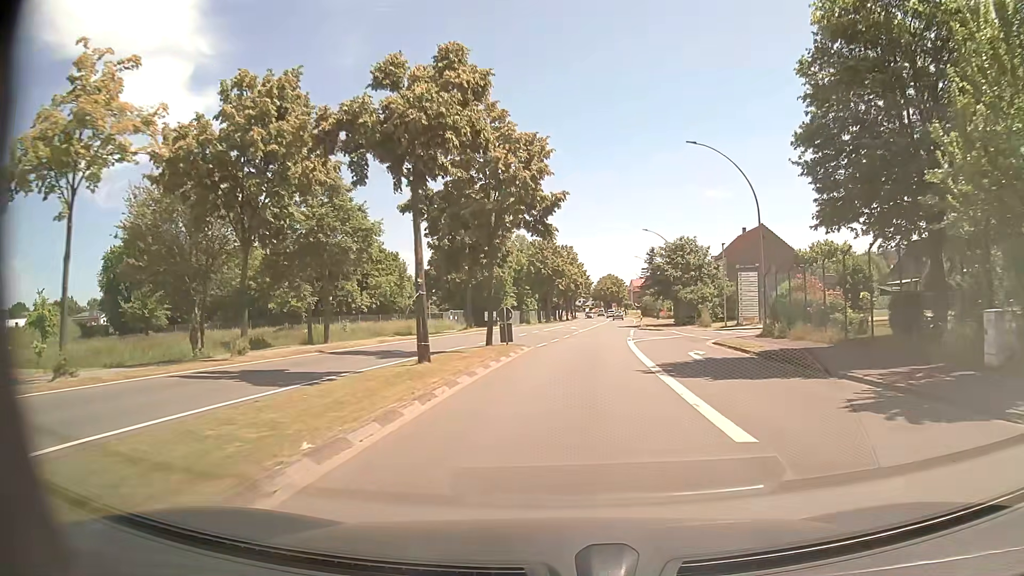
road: primary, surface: asphalt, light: Day
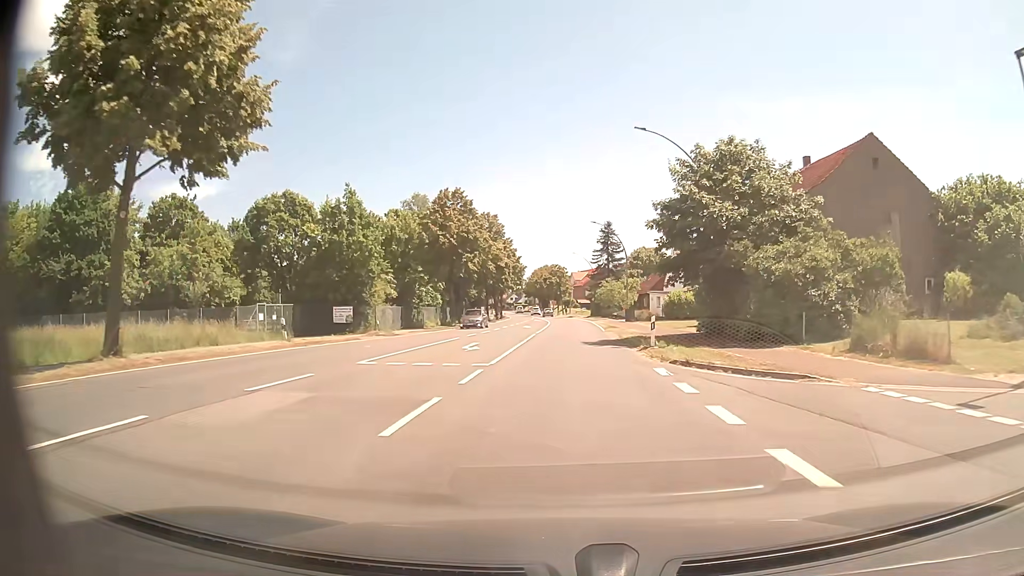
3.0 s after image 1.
(+1.9, +38.8) m; +5°
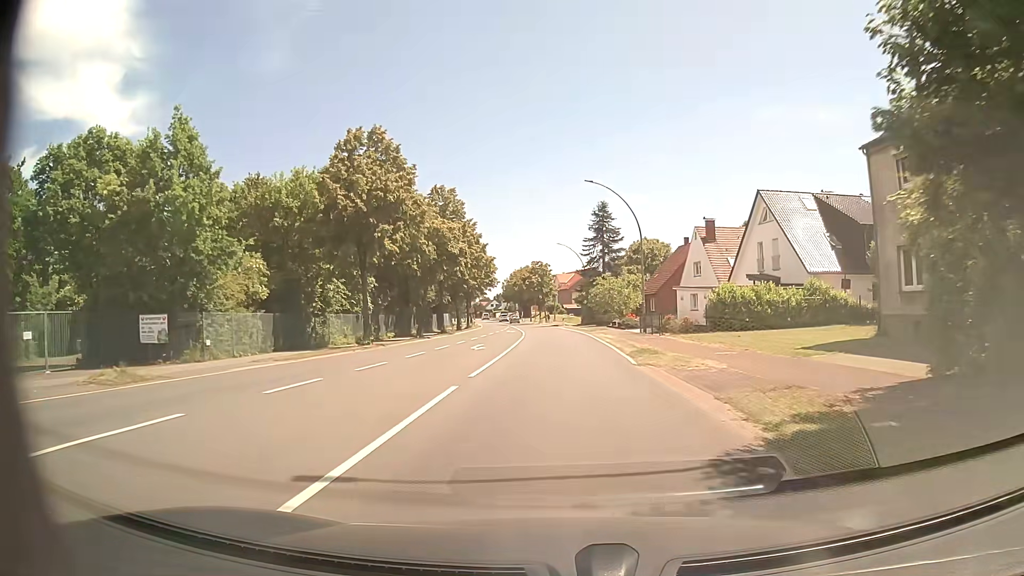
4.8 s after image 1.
(+0.3, +23.4) m; +1°
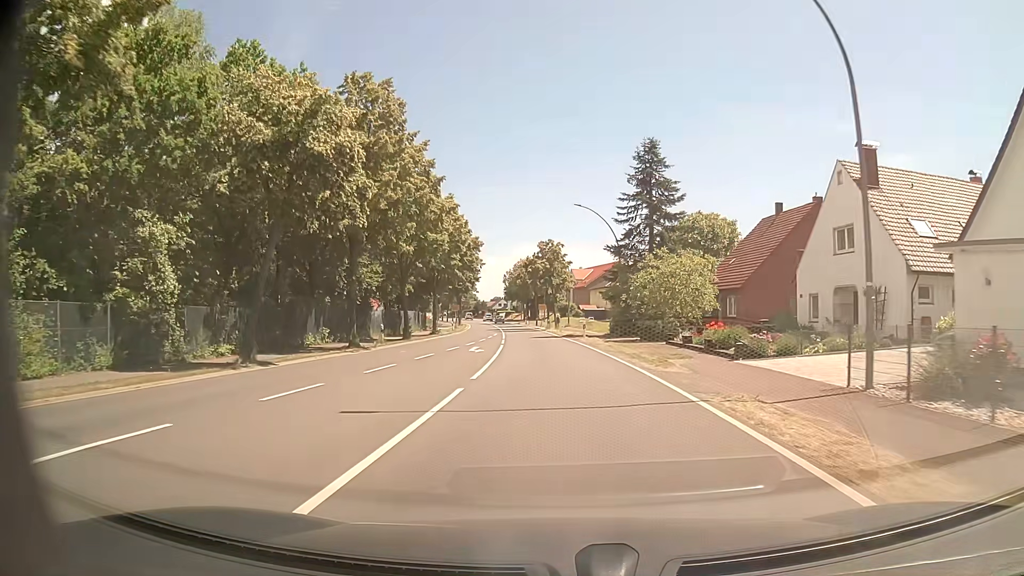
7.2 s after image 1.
(-0.1, +31.0) m; -1°
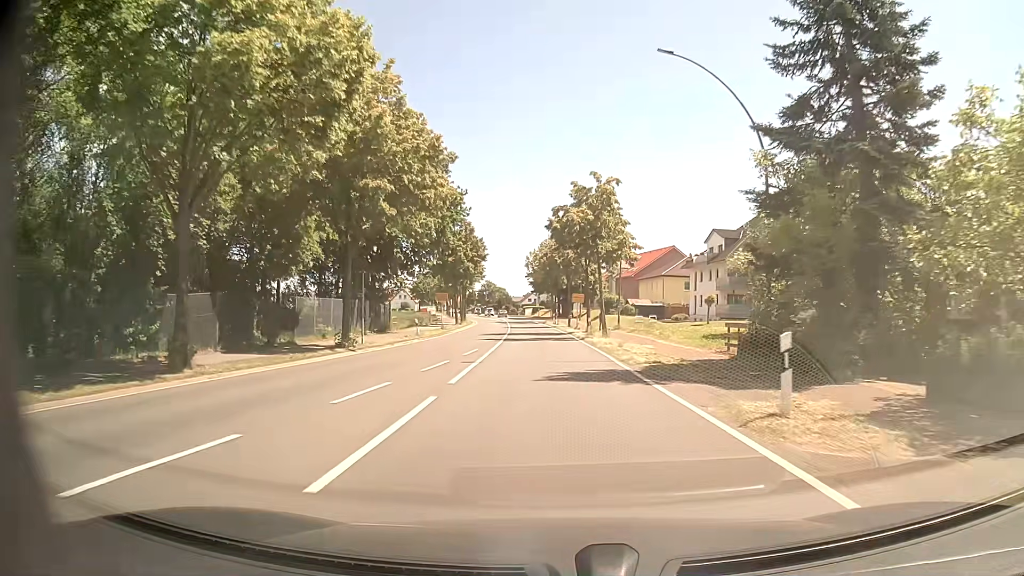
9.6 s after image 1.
(-0.6, +31.0) m; -3°
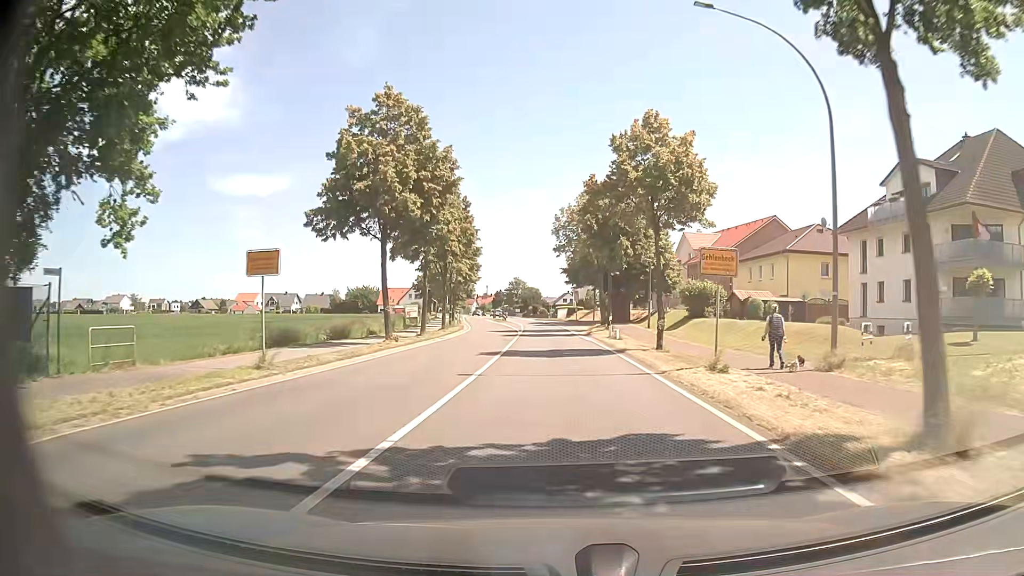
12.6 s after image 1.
(-1.2, +38.8) m; -4°
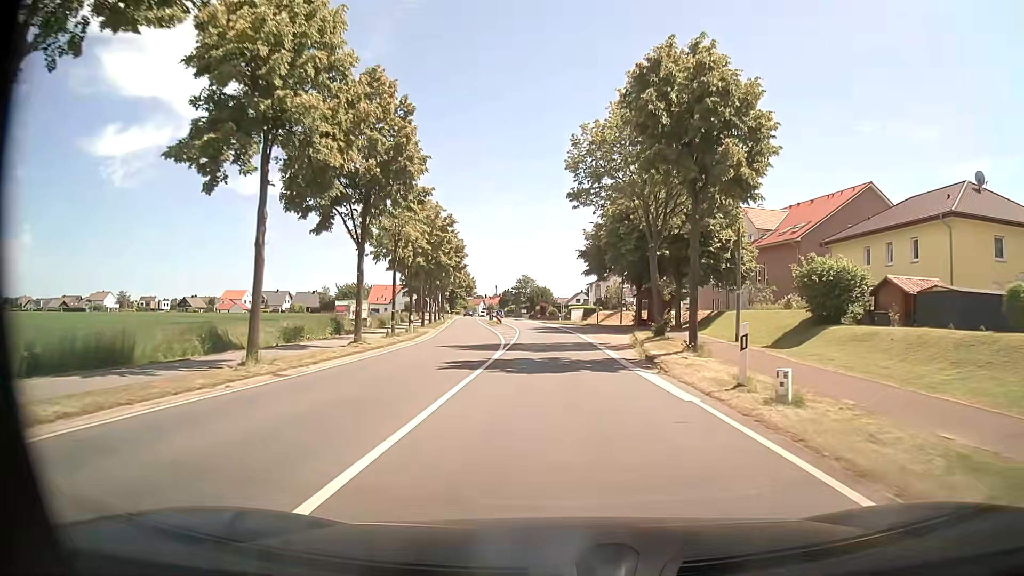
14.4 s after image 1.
(-0.1, +23.2) m; -1°
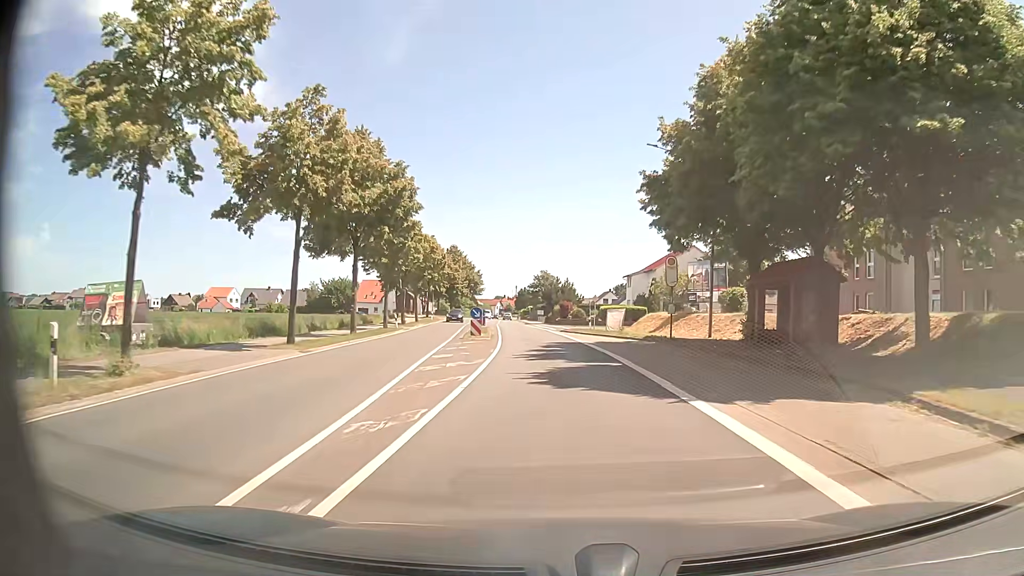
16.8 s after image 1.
(-0.4, +31.0) m; -2°
(0, +10) (0, +20) (-1, +30) (-2, +40) (-2, +50) (-3, +60) (-4, +70) (-5, +80) (-6, +90) (-7, +100) m
